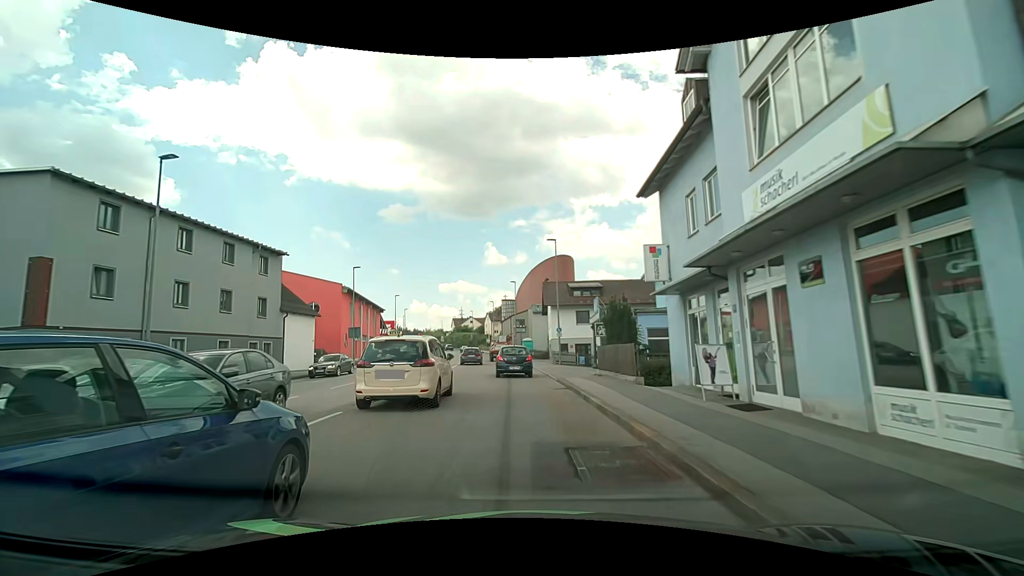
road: tertiary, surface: asphalt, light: Day
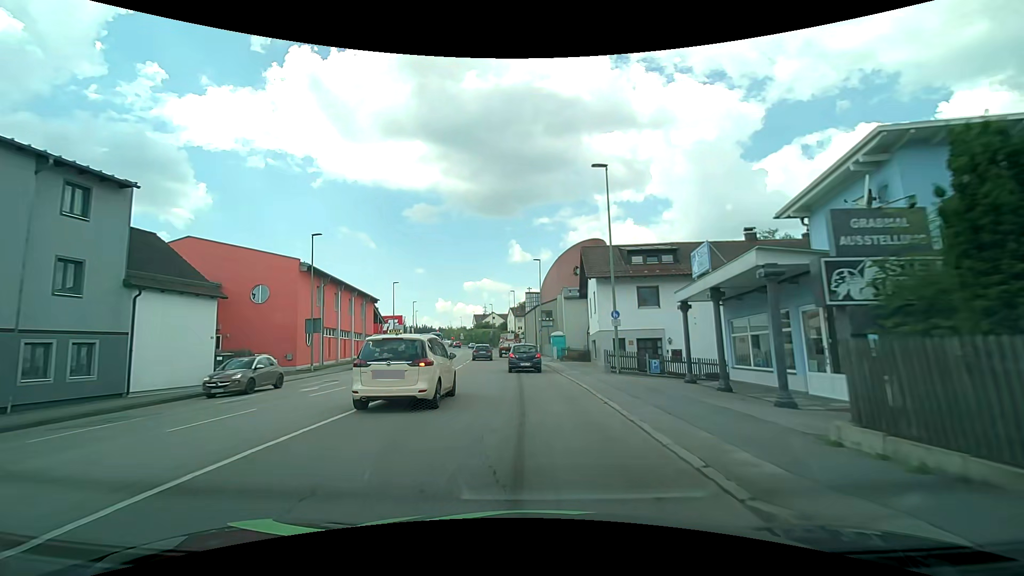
(-0.5, +16.1) m; -3°
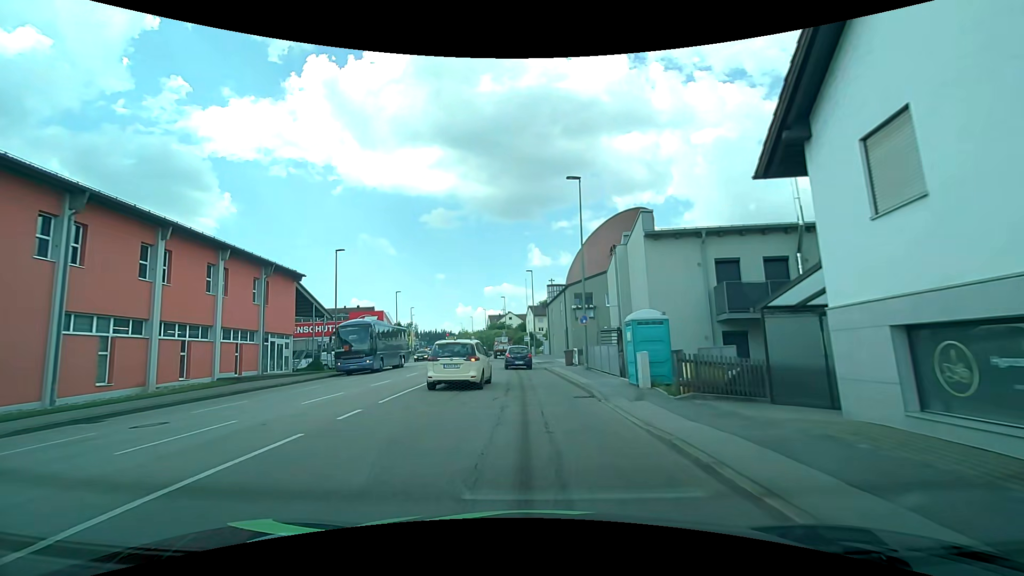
(-0.8, +26.8) m; -3°
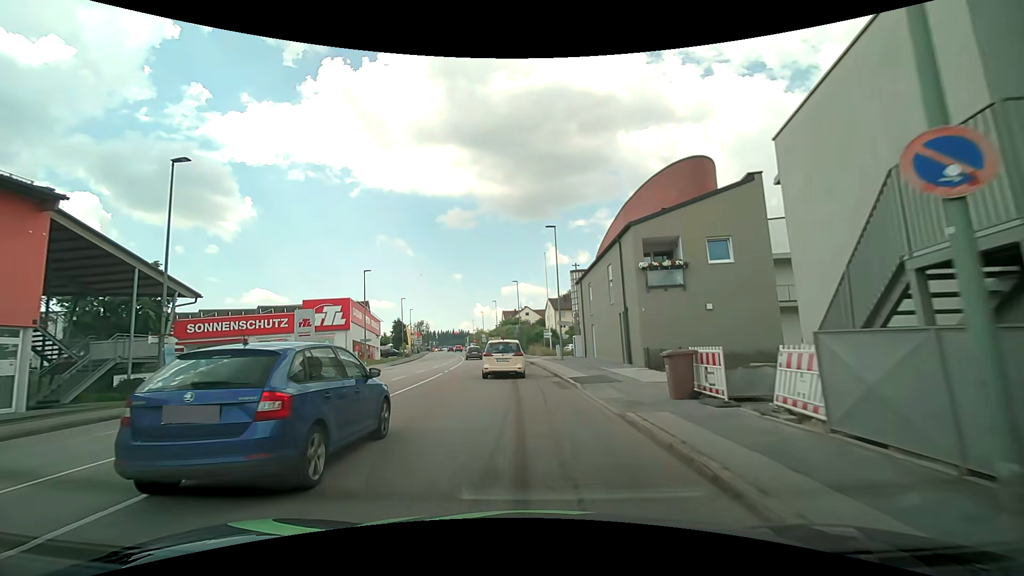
(-0.3, +21.8) m; -2°
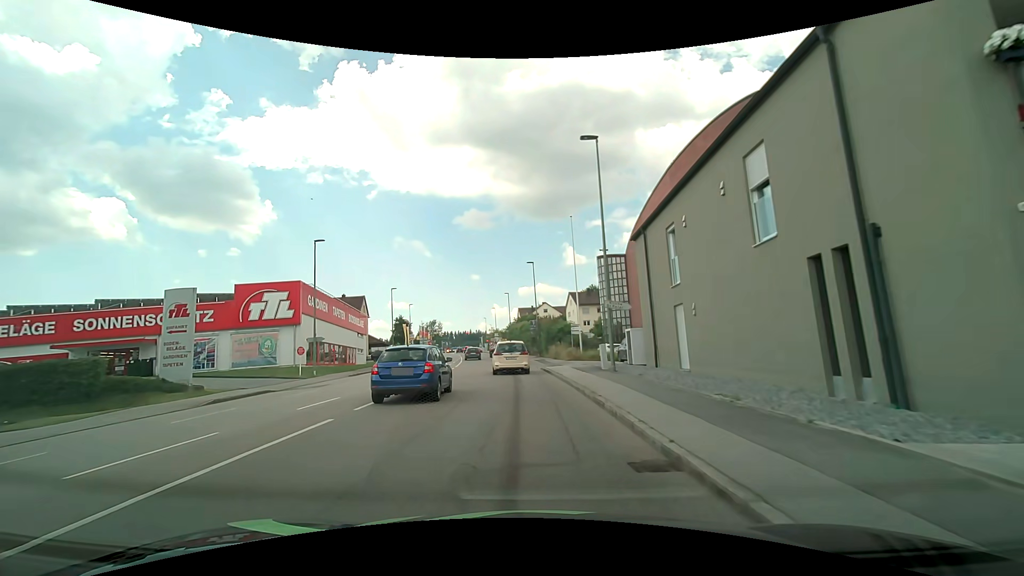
(-0.3, +16.5) m; -3°
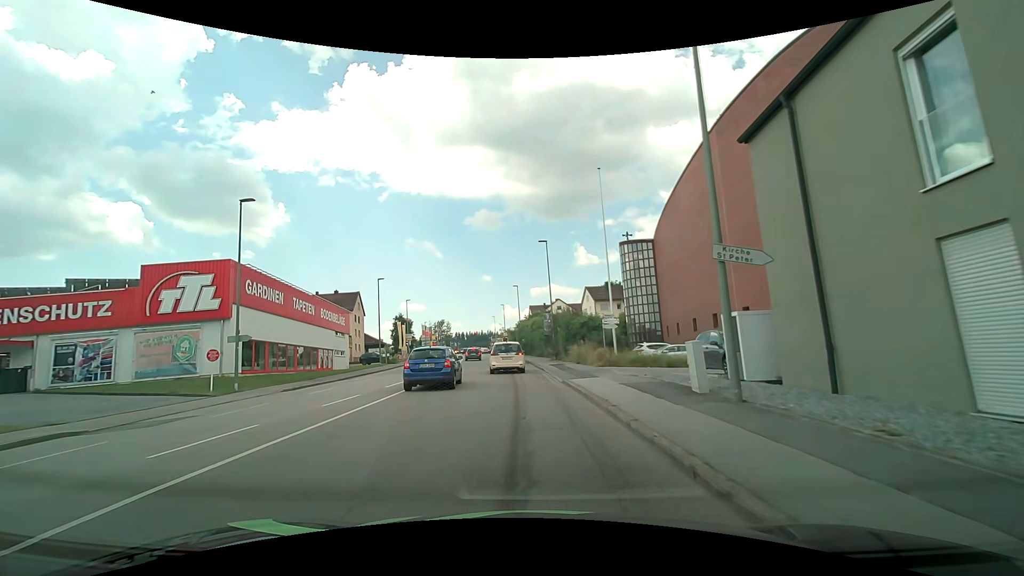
(-0.1, +11.3) m; -1°
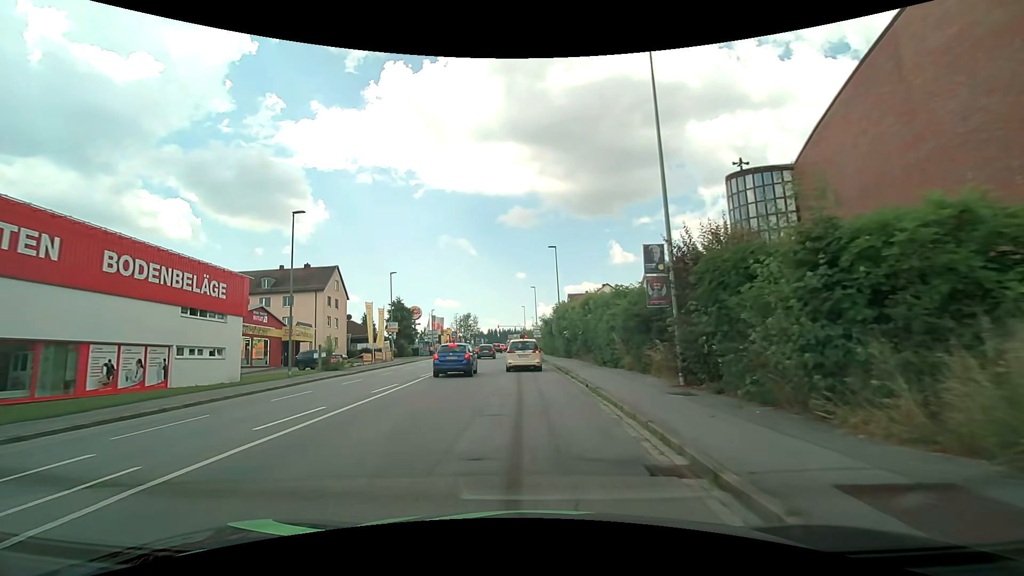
(-1.0, +28.7) m; -4°
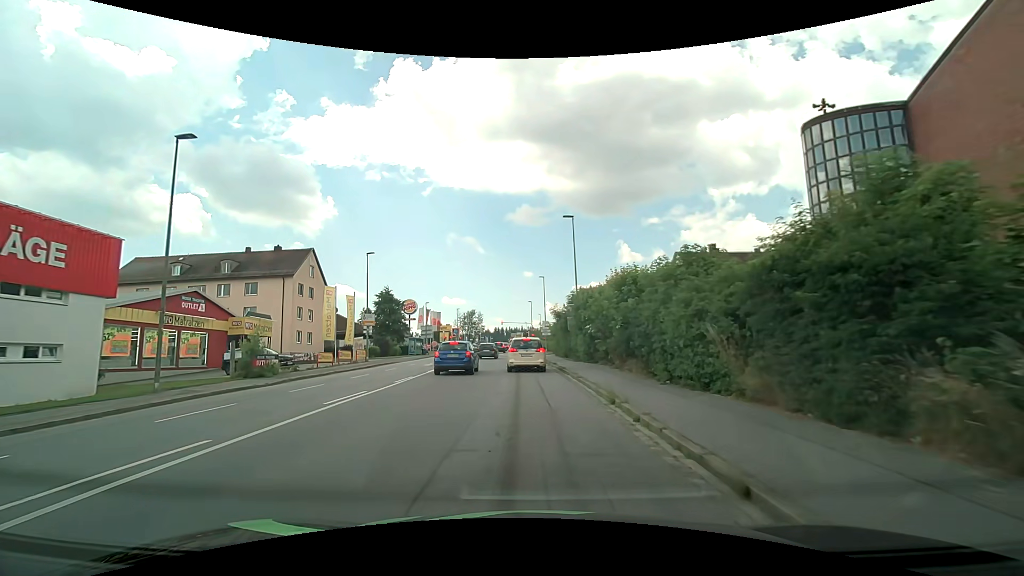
(-0.1, +11.1) m; -1°
(0, +10) (0, +20) (-1, +30) (-1, +40) (-2, +50) (-2, +60) (-2, +70) (-3, +80) (-3, +90) (-4, +100) m
